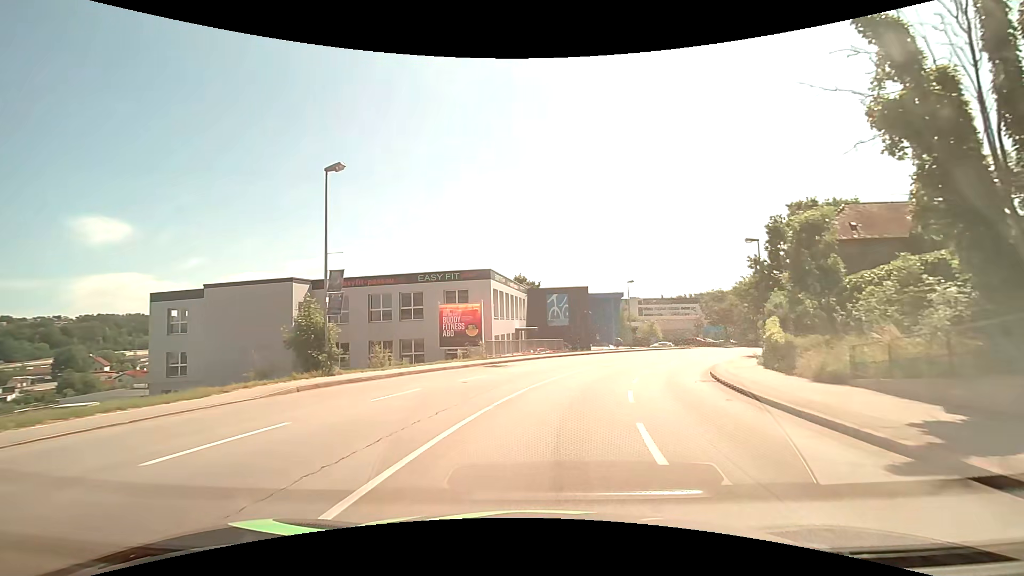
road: tertiary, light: Day
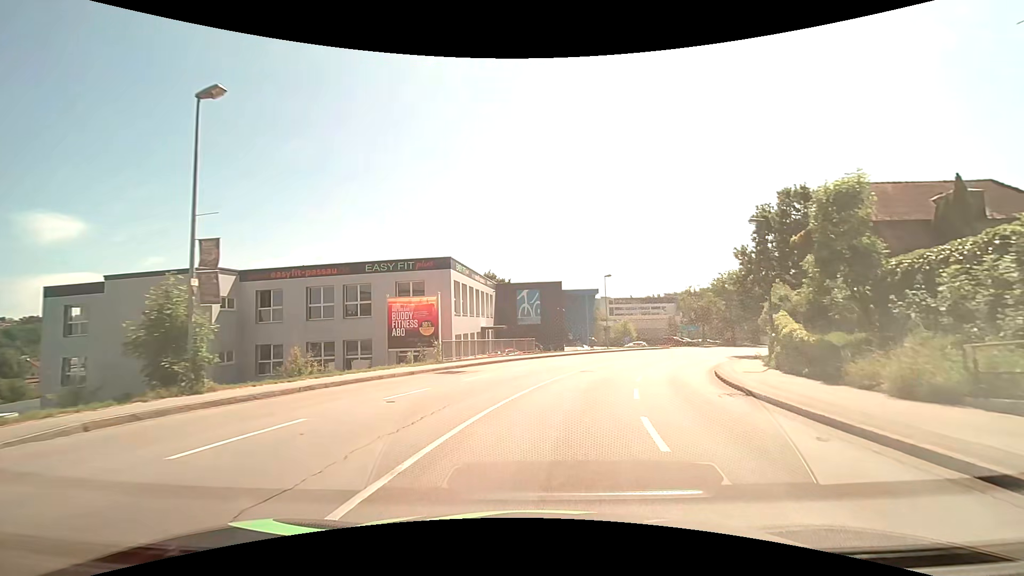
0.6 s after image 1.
(+0.2, +5.5) m; +3°
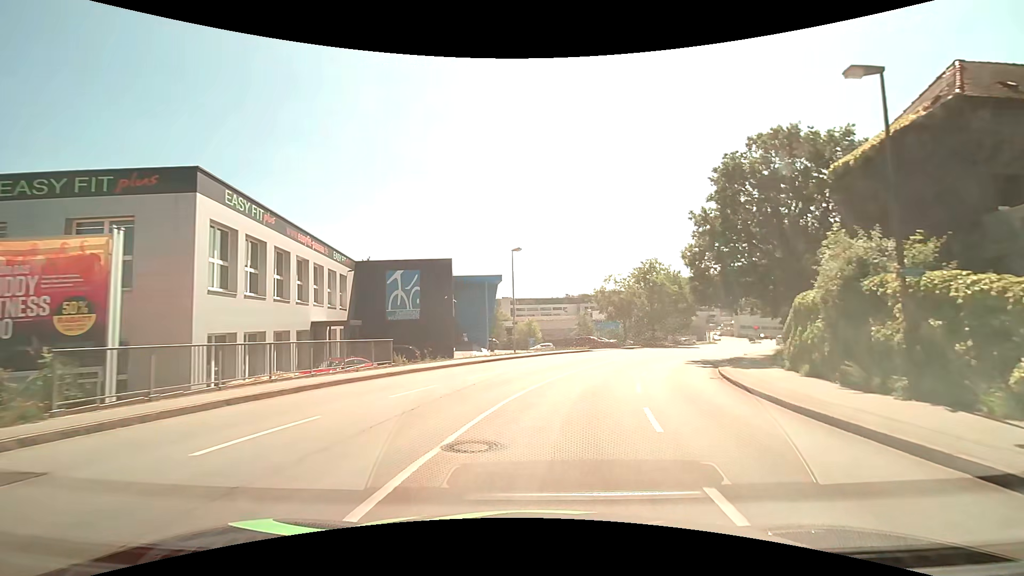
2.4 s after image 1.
(+1.8, +16.8) m; +12°
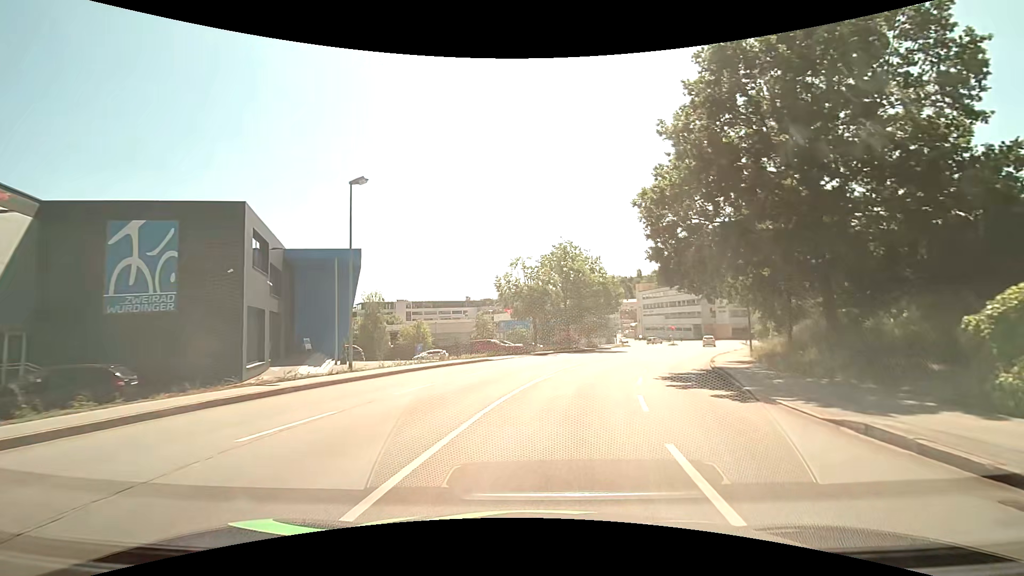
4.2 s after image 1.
(+1.6, +16.3) m; +10°
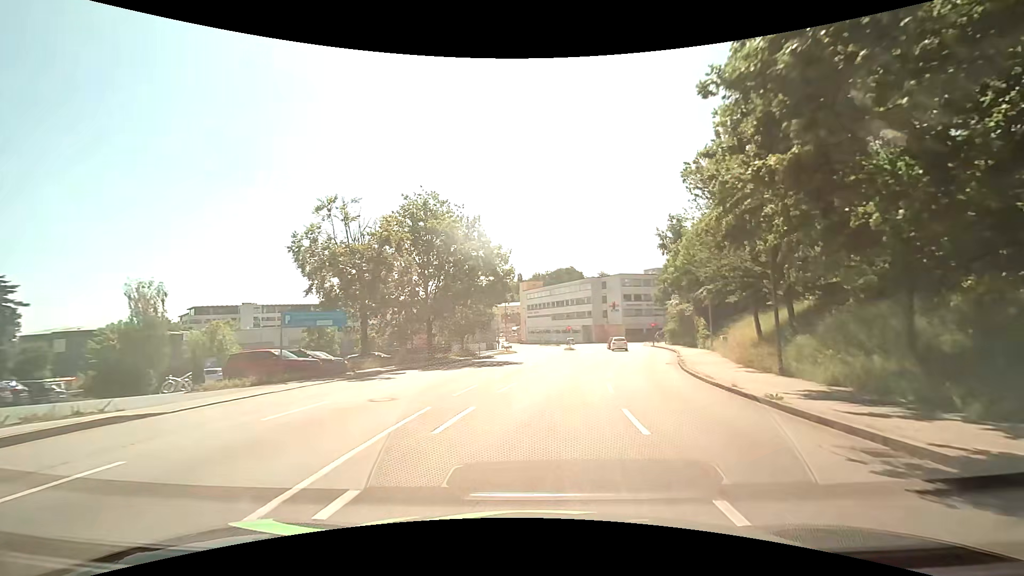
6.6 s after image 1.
(+2.7, +20.4) m; +14°
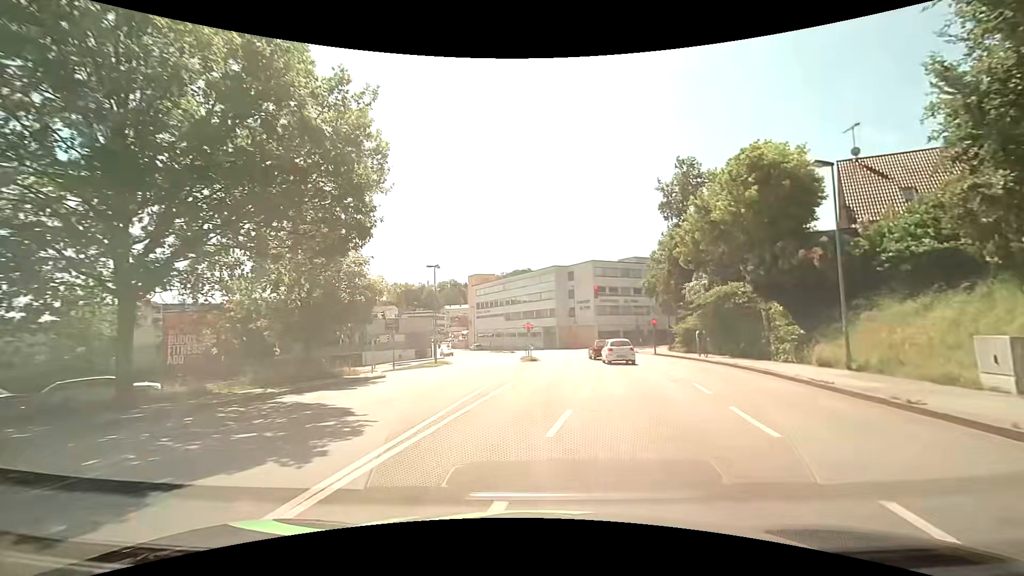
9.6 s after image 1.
(+1.5, +24.1) m; +5°
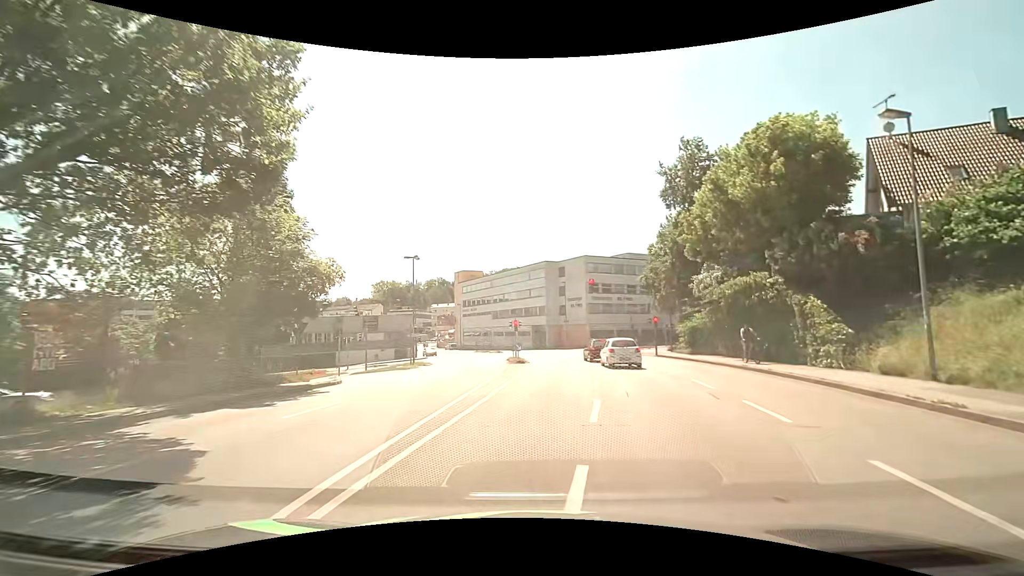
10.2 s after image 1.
(+0.1, +4.7) m; +1°
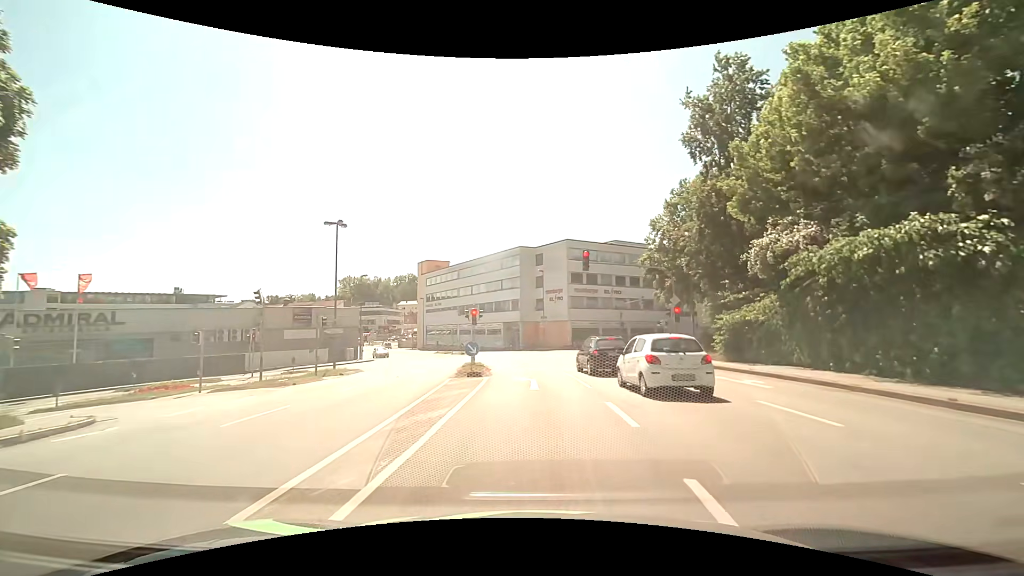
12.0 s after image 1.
(+0.5, +12.6) m; +4°
